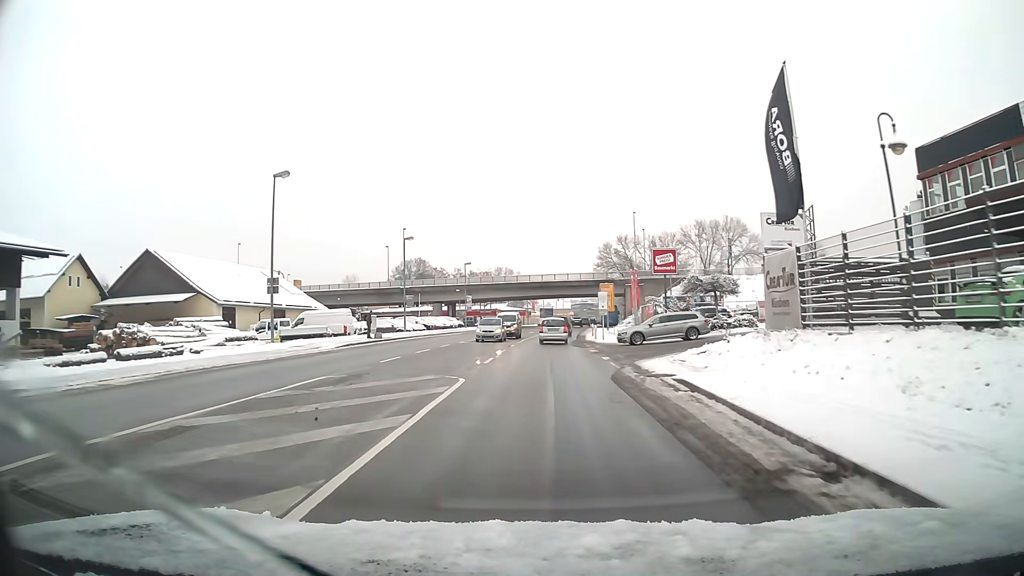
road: primary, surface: asphalt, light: Day
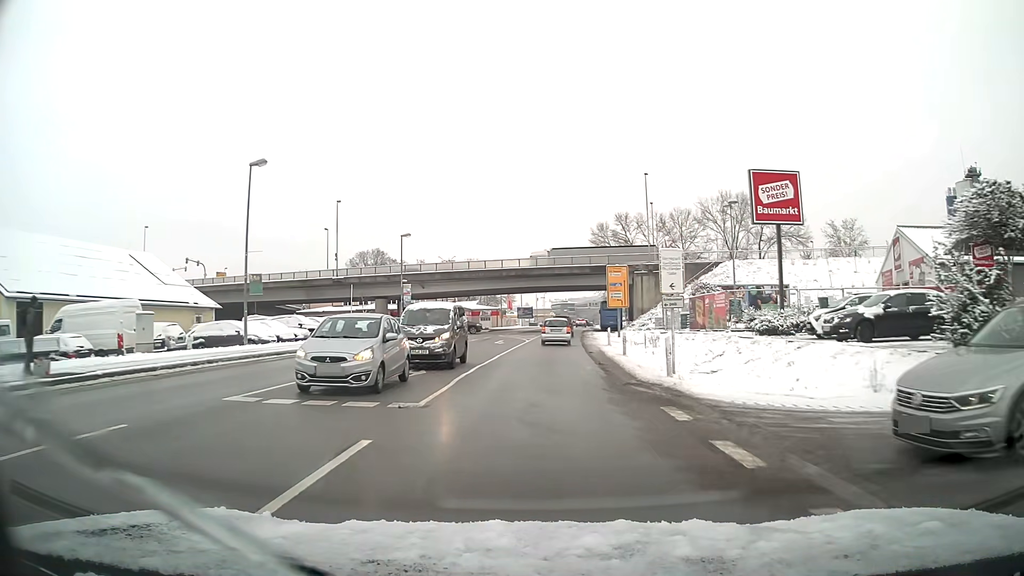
(+0.4, +28.5) m; +2°
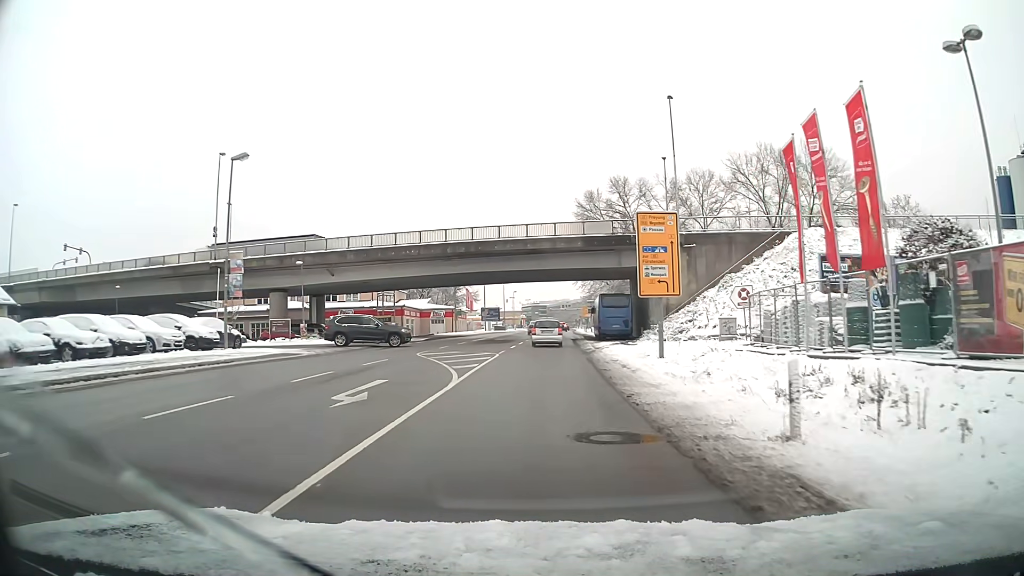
(+0.6, +27.8) m; +3°
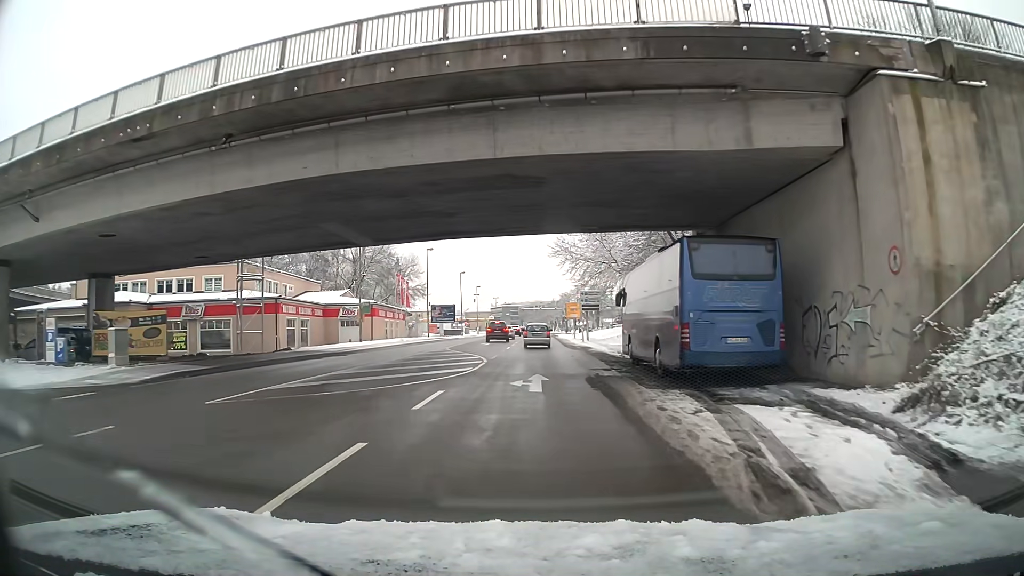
(+0.6, +34.9) m; +2°
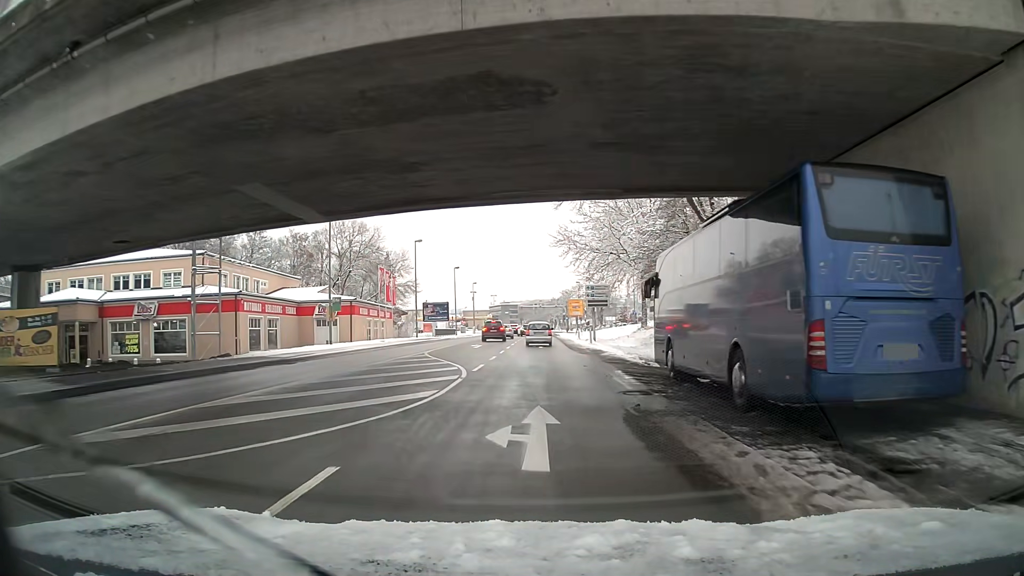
(0.0, +7.3) m; 0°
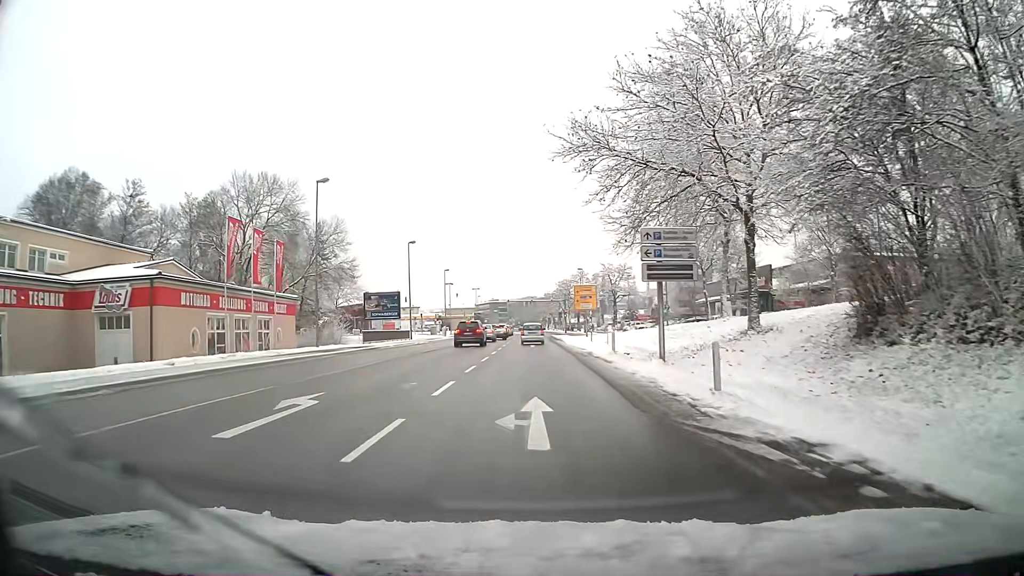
(+0.7, +30.8) m; +1°
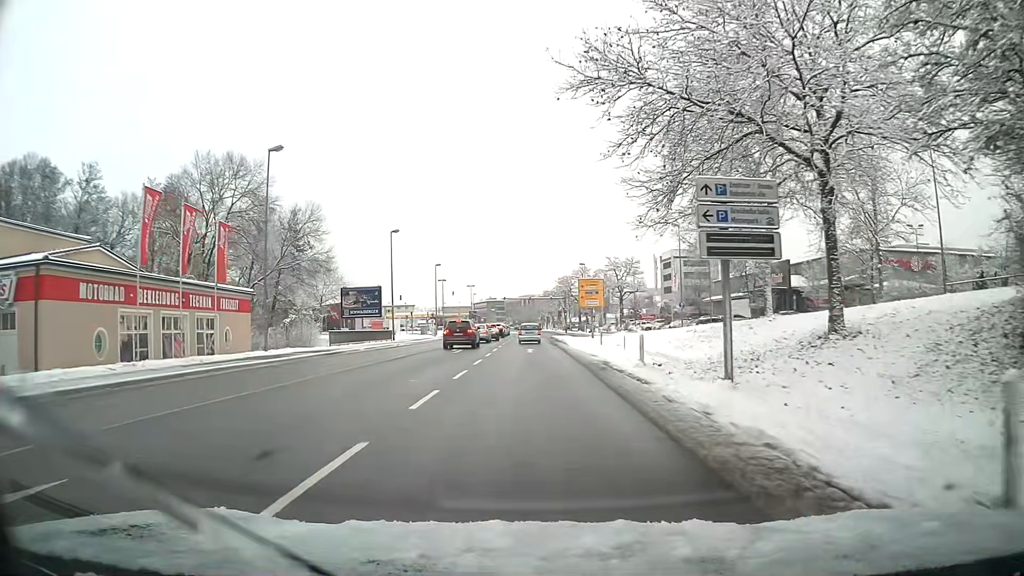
(0.0, +7.9) m; 0°
(0, +10) (0, +20) (0, +30) (0, +40) (0, +50) (0, +60) (0, +70) (0, +80) (0, +90) (0, +100) m
